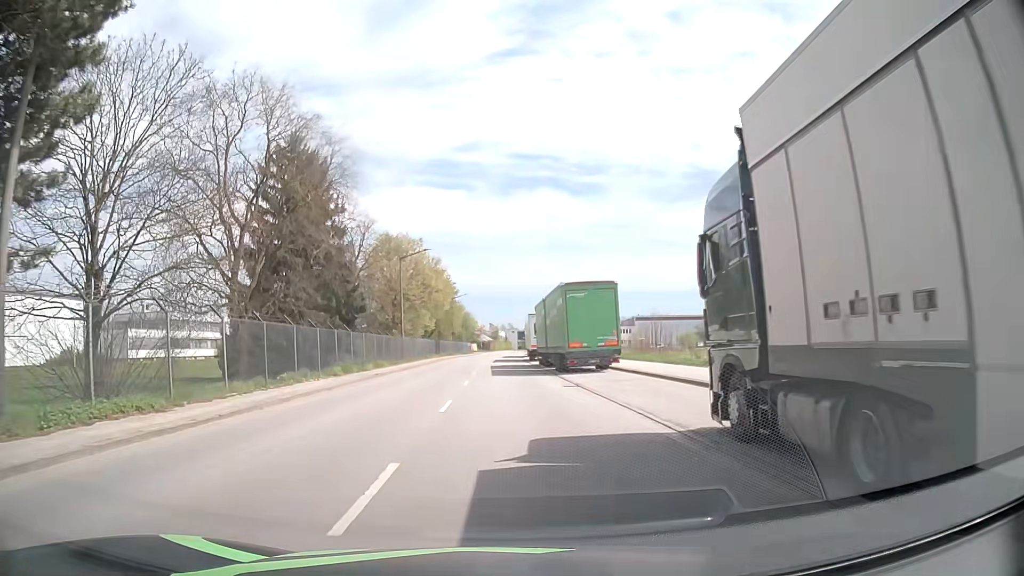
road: tertiary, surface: asphalt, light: Day
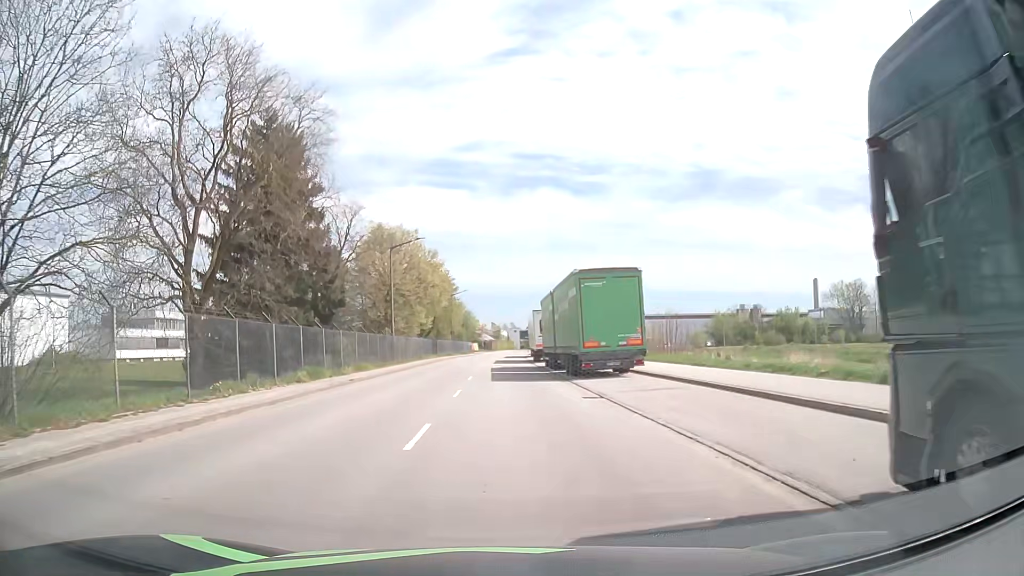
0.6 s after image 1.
(+0.1, +5.1) m; +1°
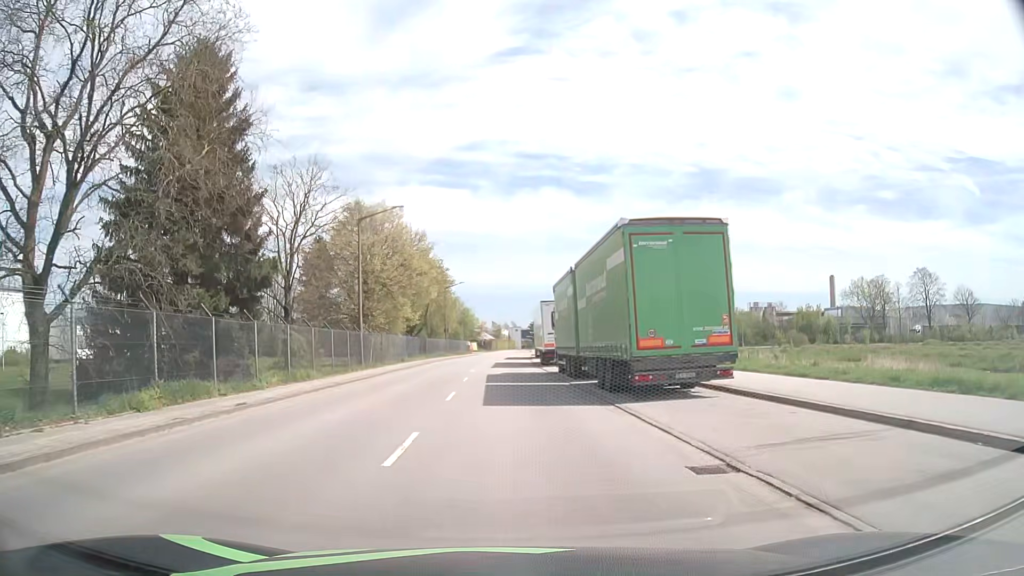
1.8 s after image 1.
(0.0, +10.2) m; 0°
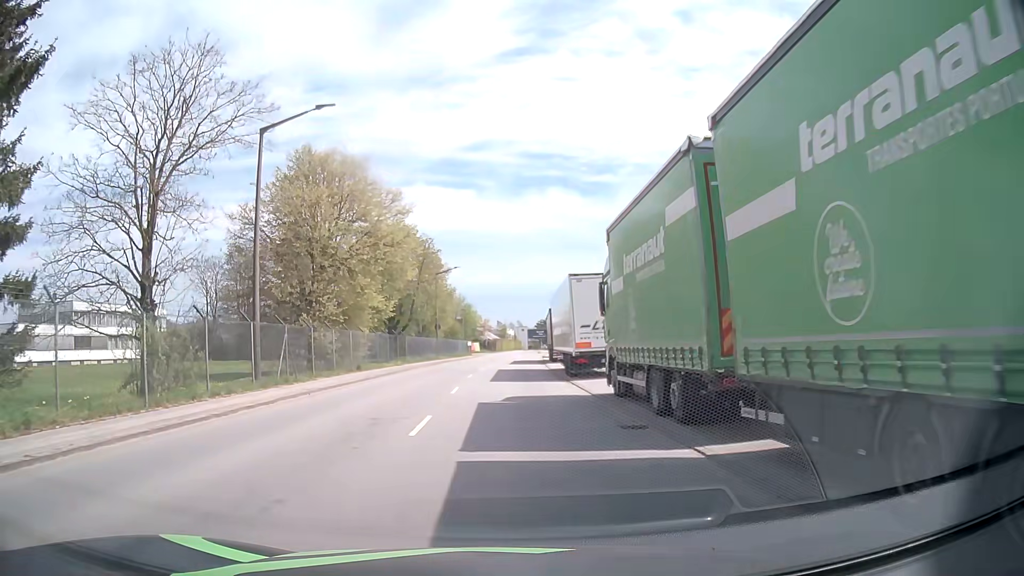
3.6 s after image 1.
(-0.1, +15.4) m; -1°
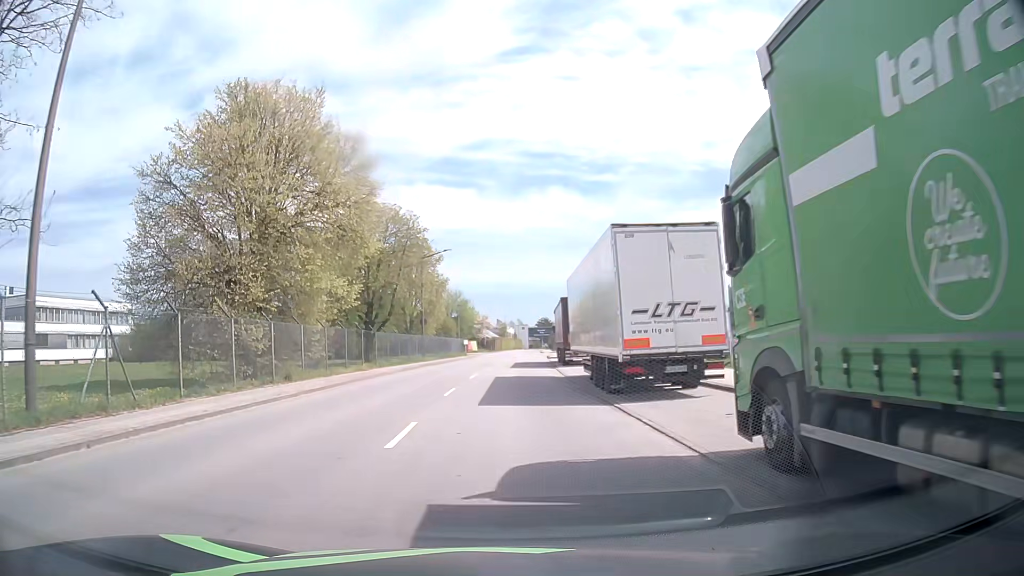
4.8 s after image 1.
(0.0, +10.3) m; +1°
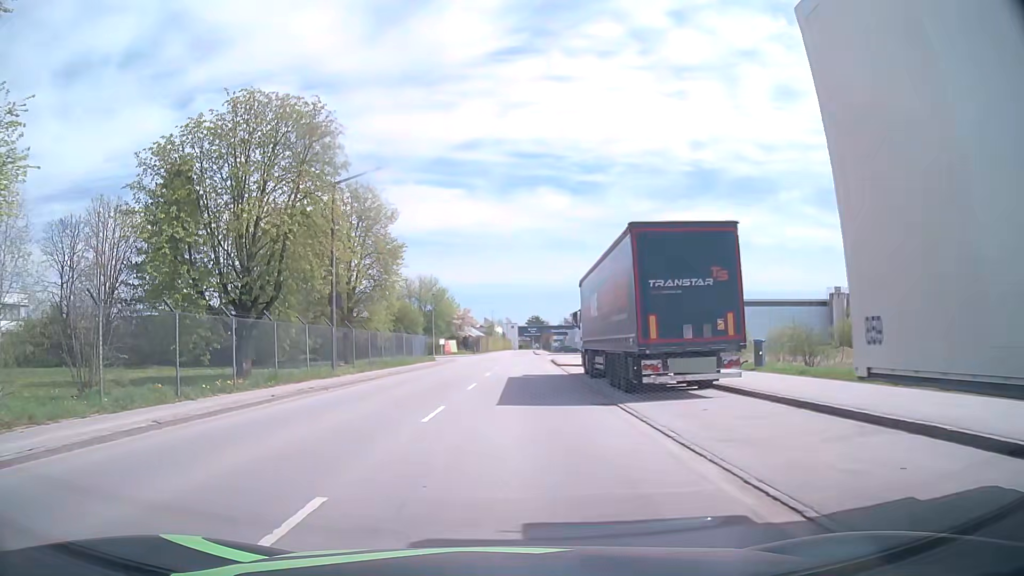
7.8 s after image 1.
(-0.2, +23.9) m; +1°
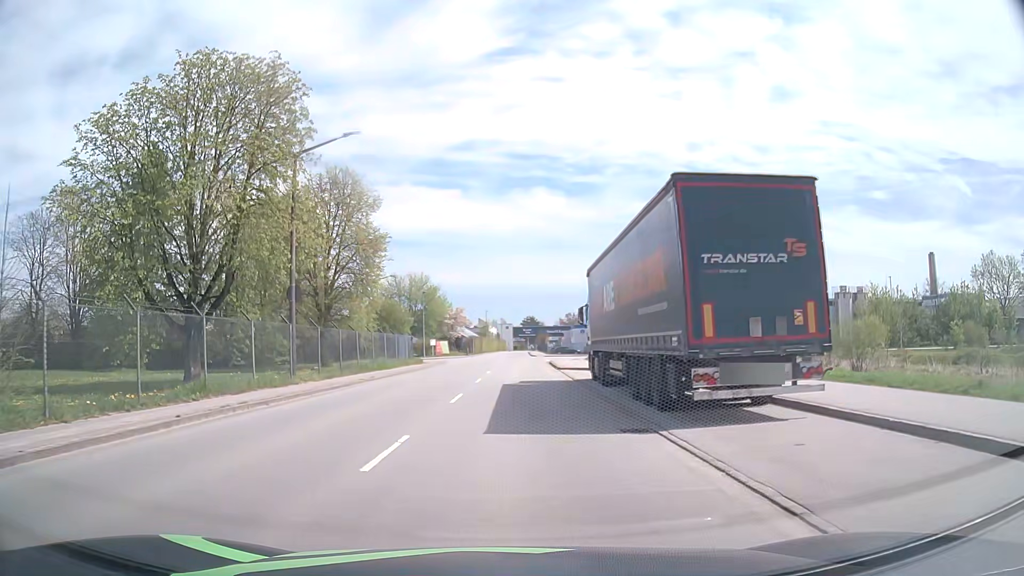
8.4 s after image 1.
(0.0, +4.6) m; 0°
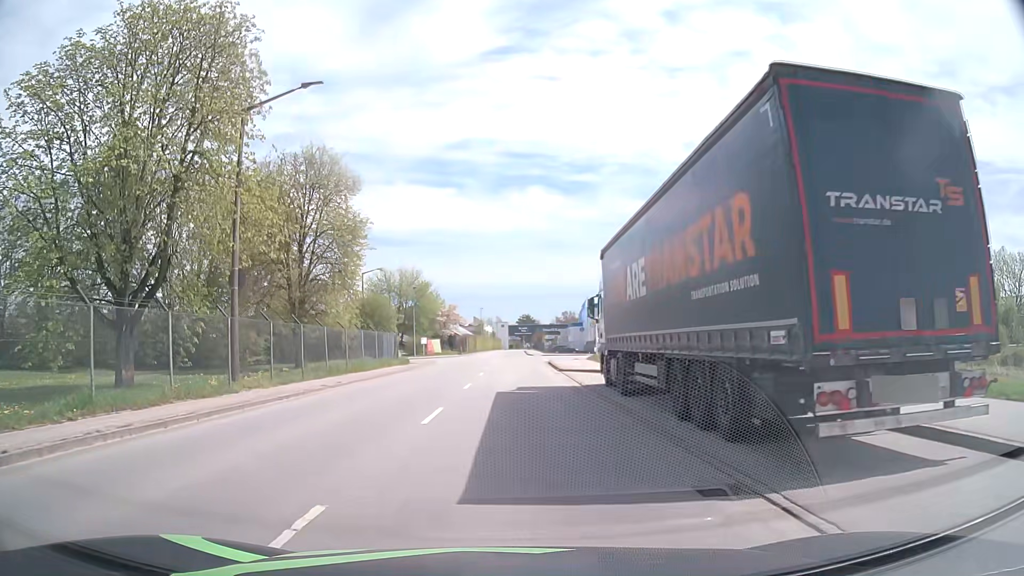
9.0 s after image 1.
(0.0, +4.6) m; +1°
(0, +10) (0, +20) (0, +30) (0, +40) (+1, +50) (+1, +60) (+1, +70) (+1, +80) (+1, +90) (+1, +100) m
